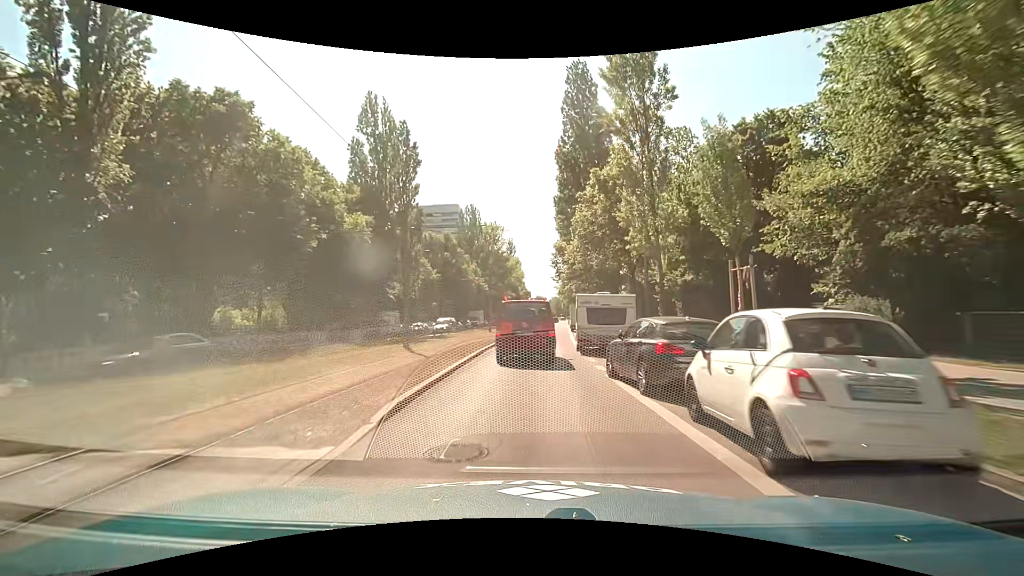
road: secondary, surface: asphalt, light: Day
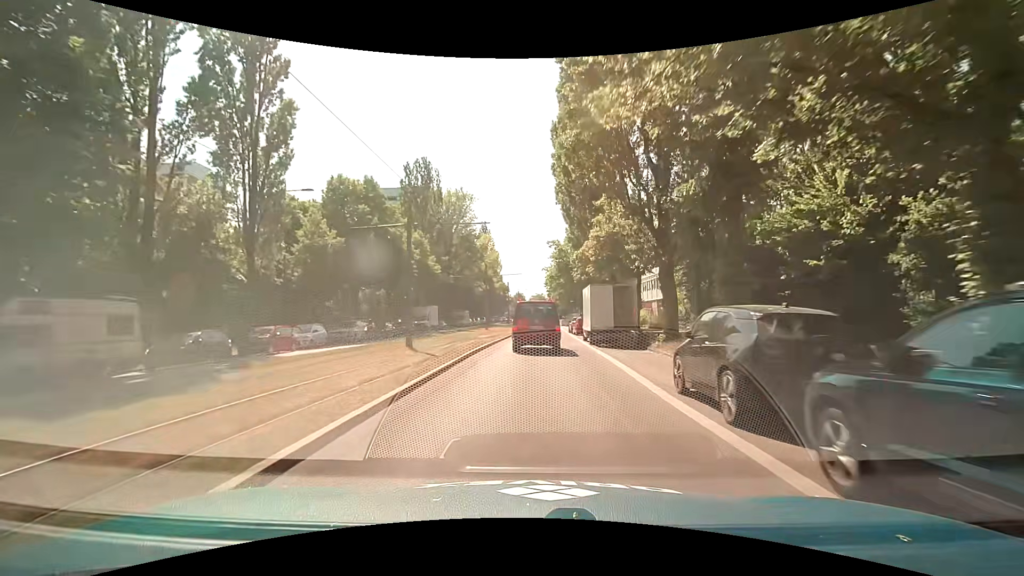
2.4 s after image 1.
(+0.8, +29.5) m; +3°
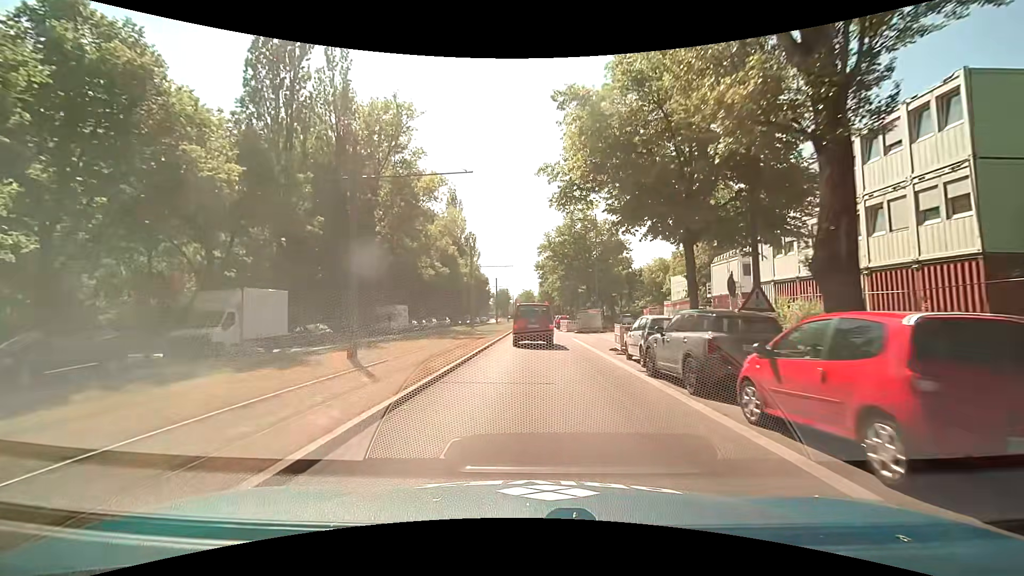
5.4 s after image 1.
(+0.7, +36.5) m; +1°
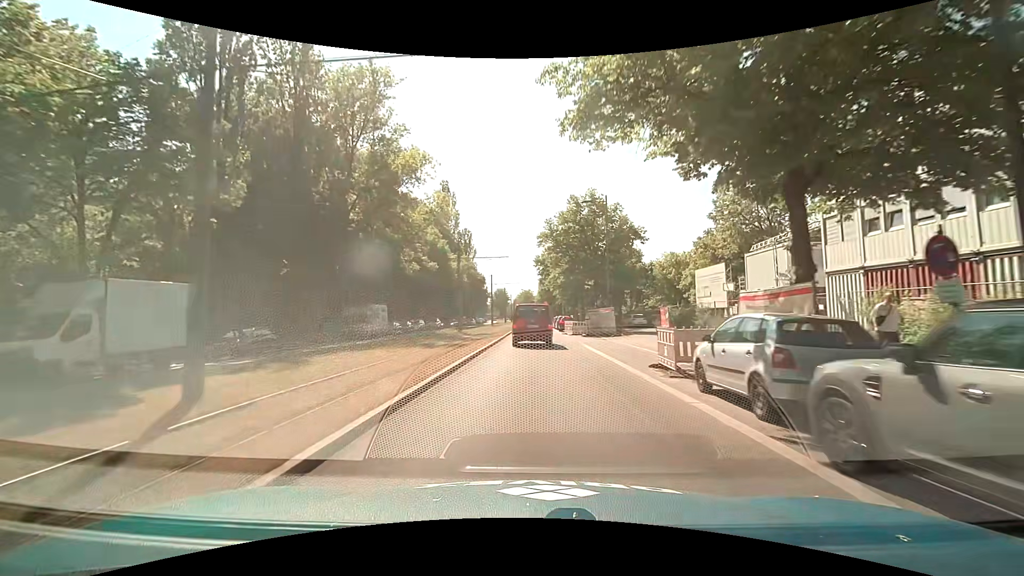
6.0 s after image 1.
(+0.1, +7.3) m; 0°
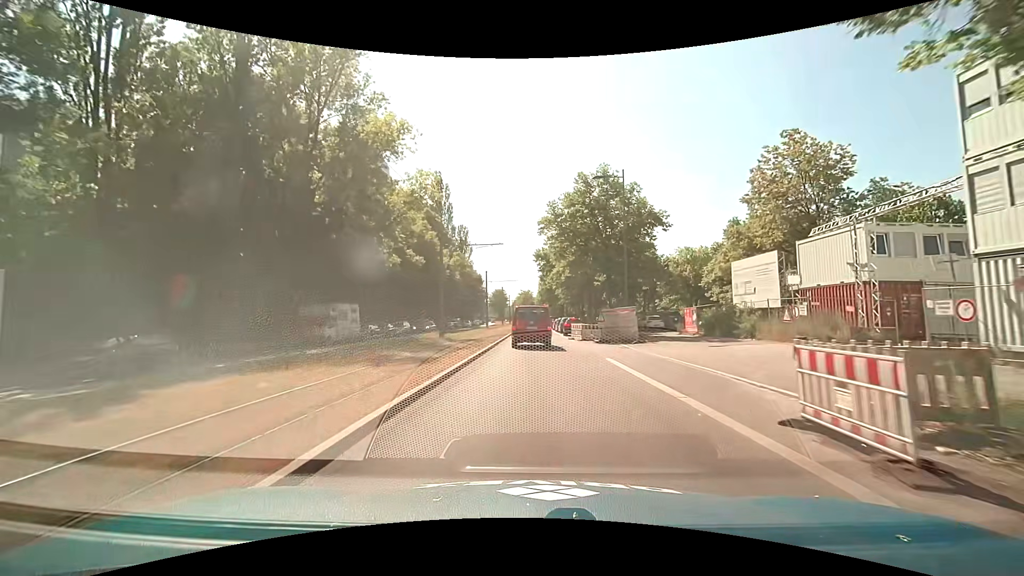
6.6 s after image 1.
(0.0, +7.3) m; 0°
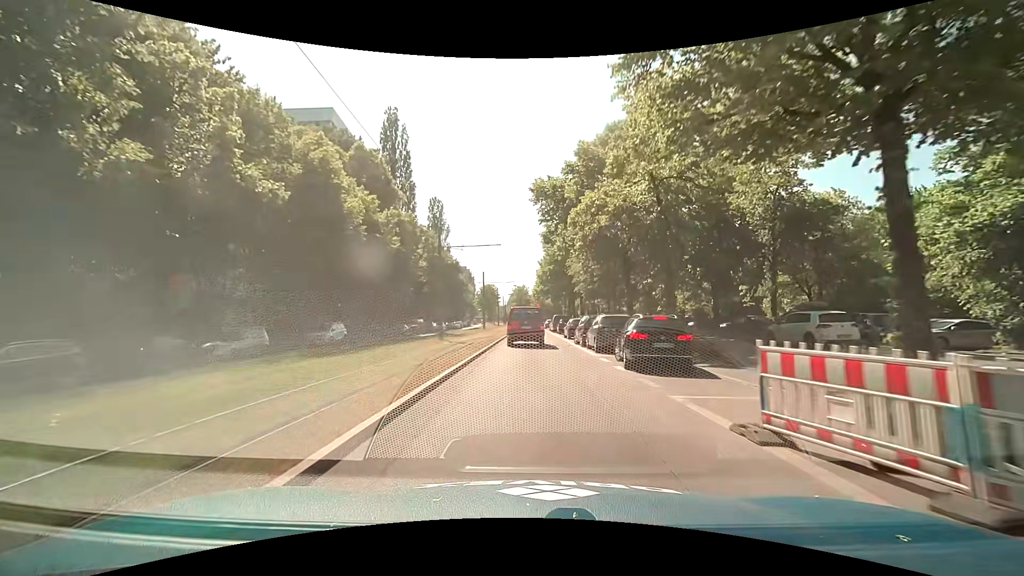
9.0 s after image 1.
(+0.3, +28.6) m; +1°
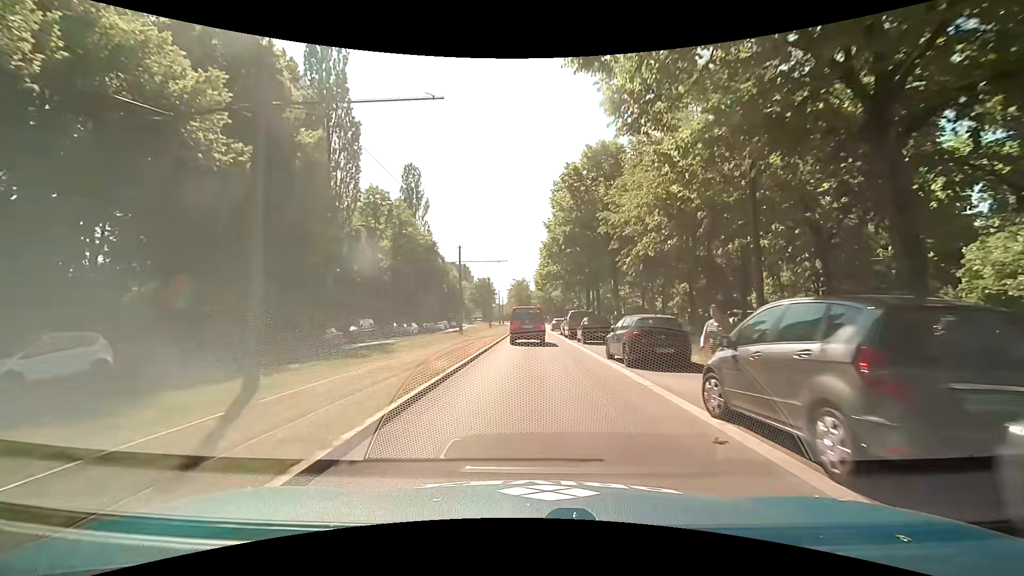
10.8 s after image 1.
(-0.1, +20.7) m; 0°
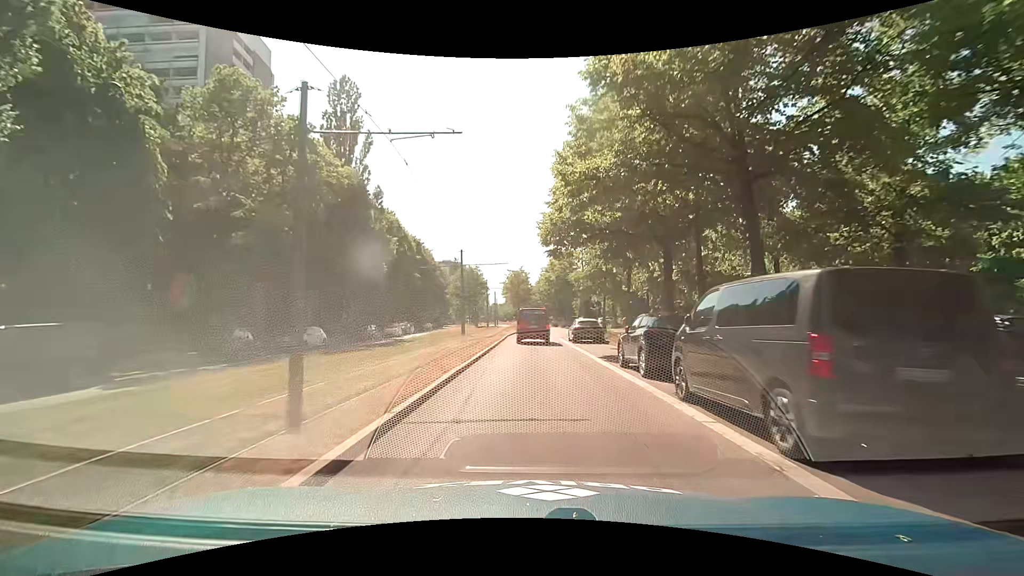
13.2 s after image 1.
(-0.3, +27.4) m; 0°
(0, +10) (0, +20) (0, +30) (0, +40) (+2, +50) (+3, +60) (+3, +70) (+3, +80) (+3, +90) (+2, +100) m
